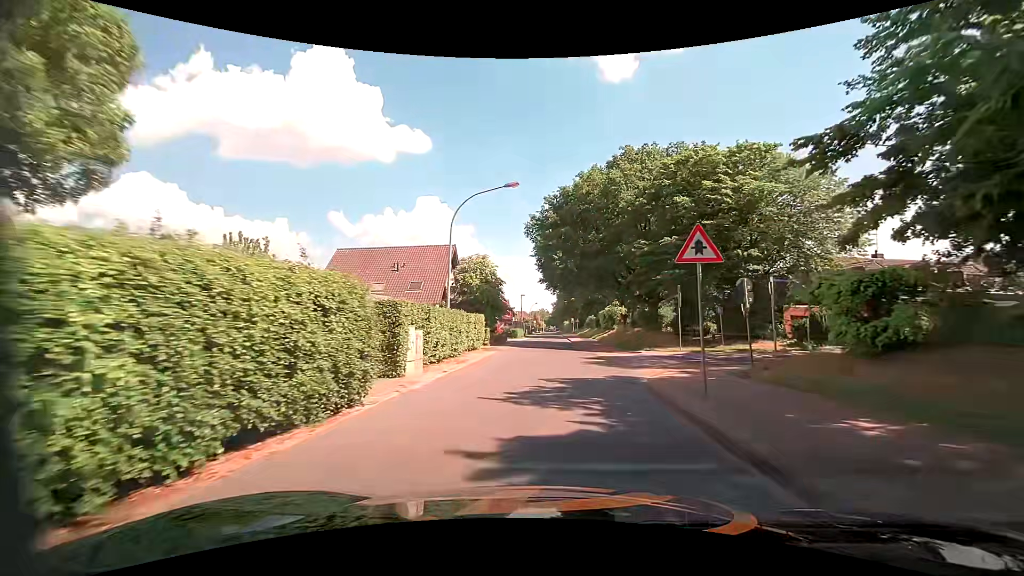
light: Day
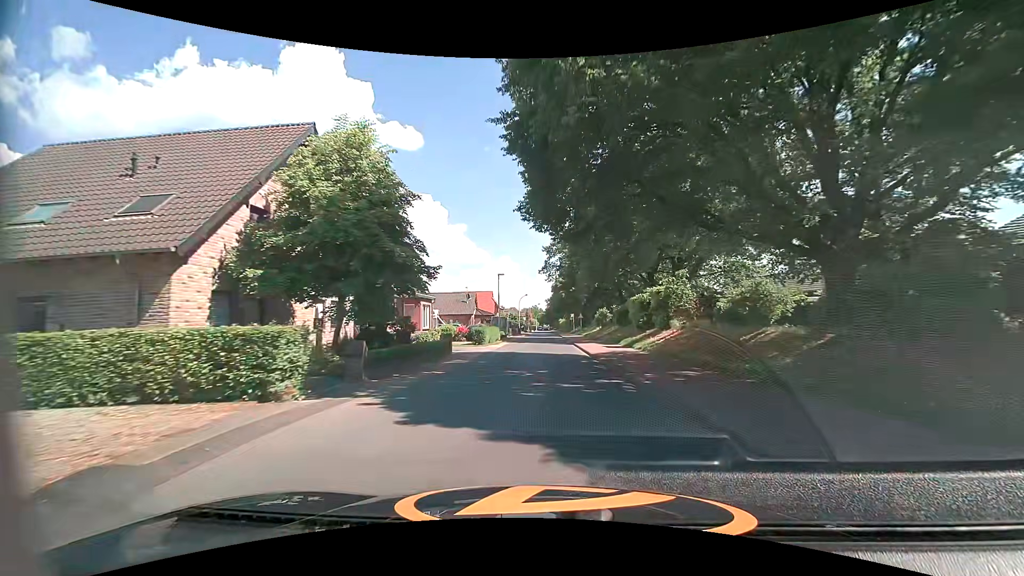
(+0.2, +27.6) m; 0°
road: tertiary
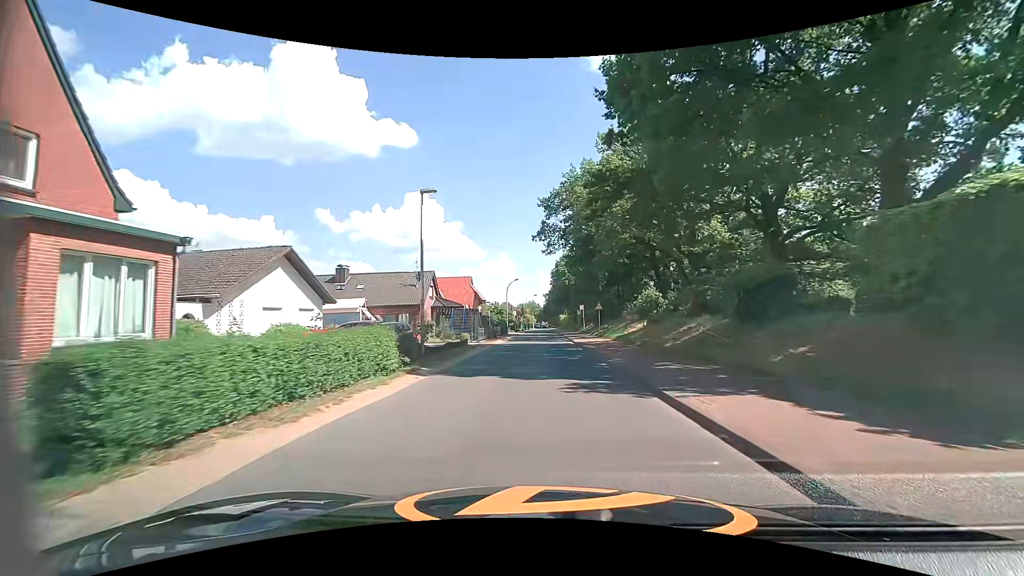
(+0.2, +28.4) m; +1°
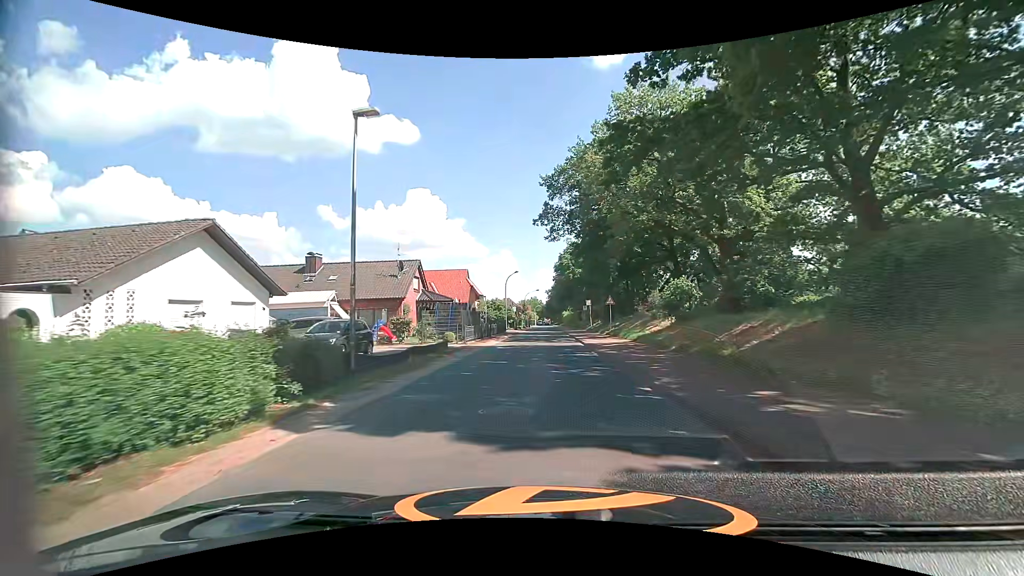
(-0.1, +6.6) m; -1°
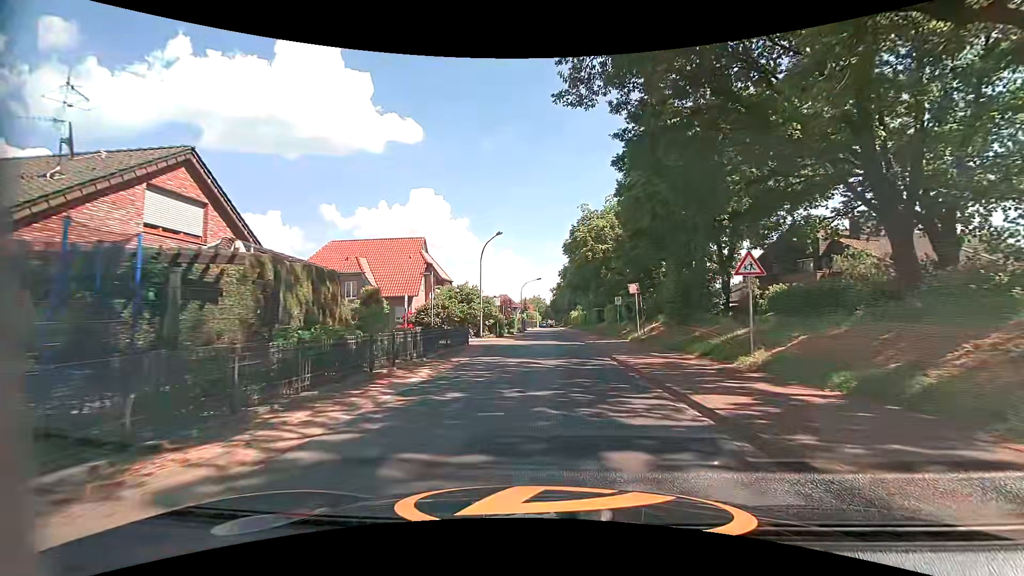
(0.0, +28.3) m; 0°
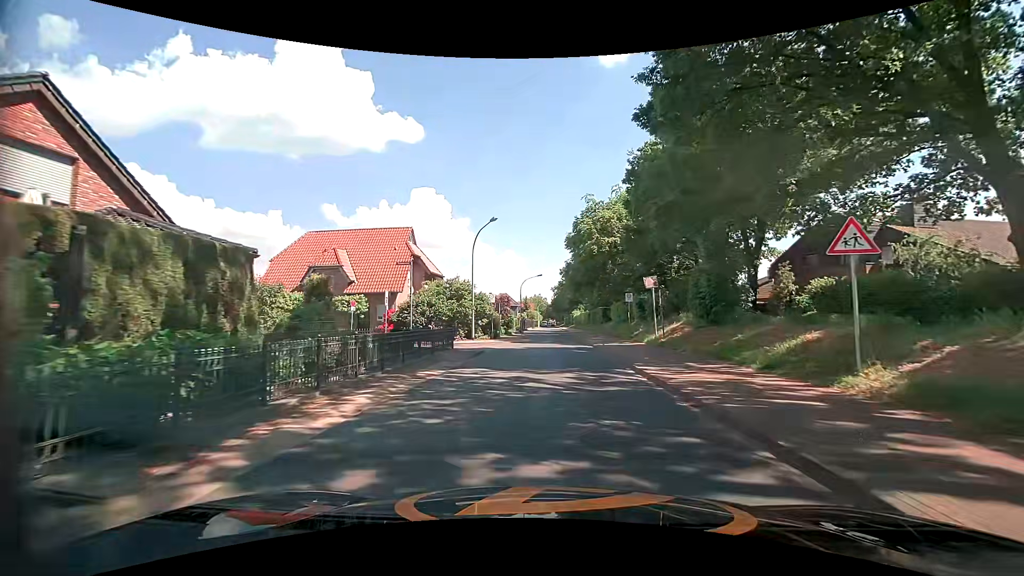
(0.0, +4.6) m; 0°
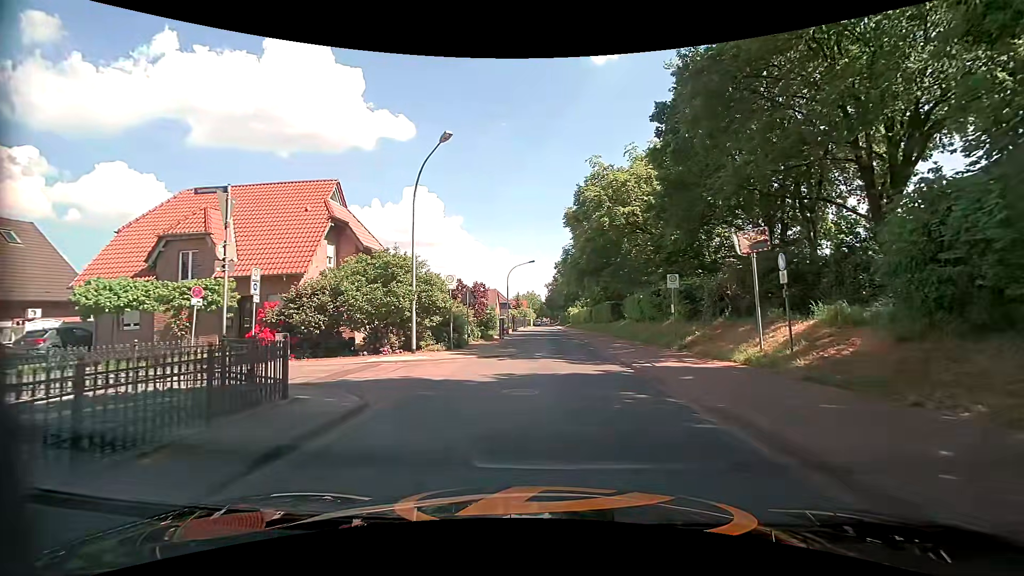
(-0.2, +13.2) m; -1°
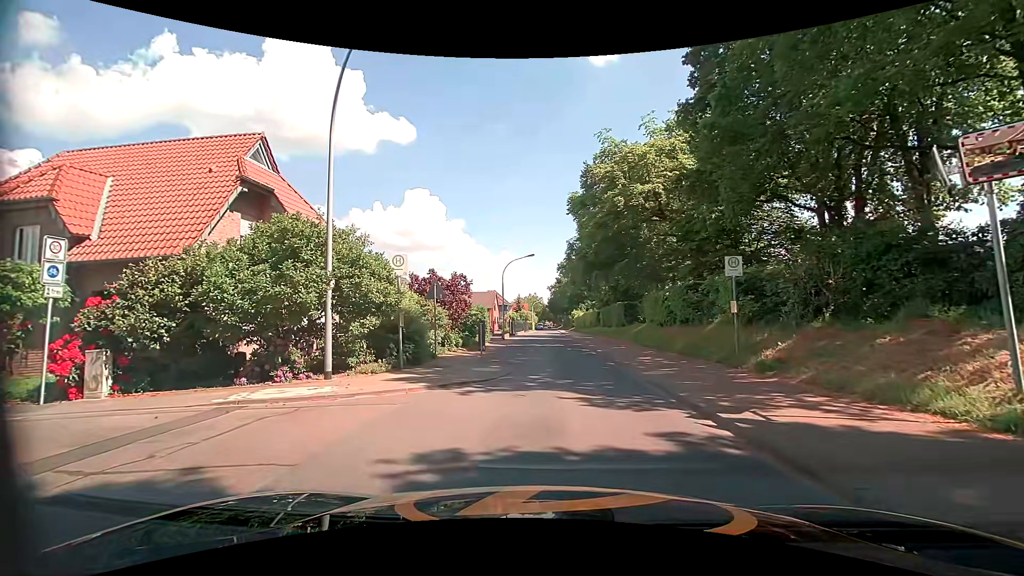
(+0.2, +7.0) m; 0°
